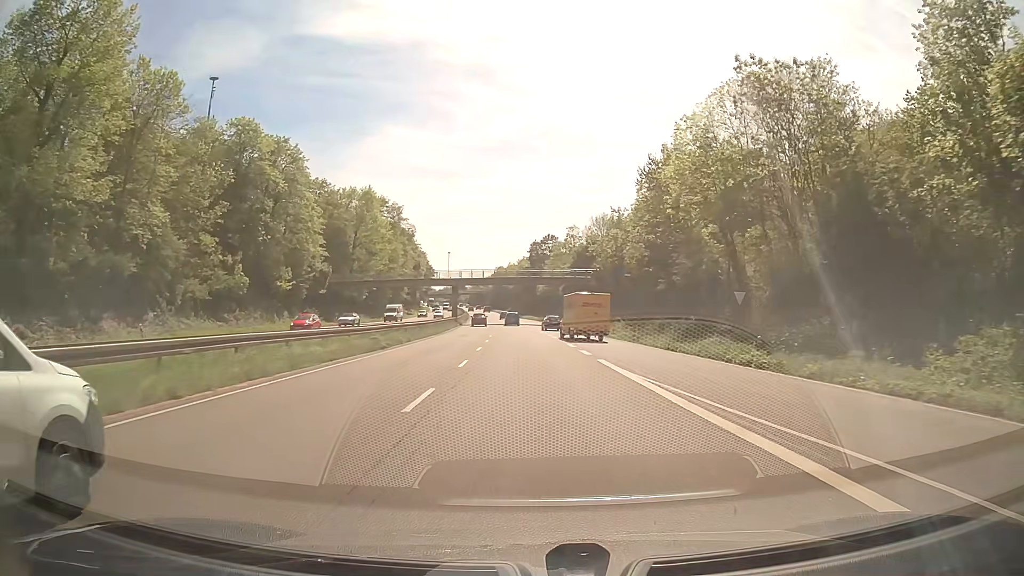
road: trunk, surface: asphalt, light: Day
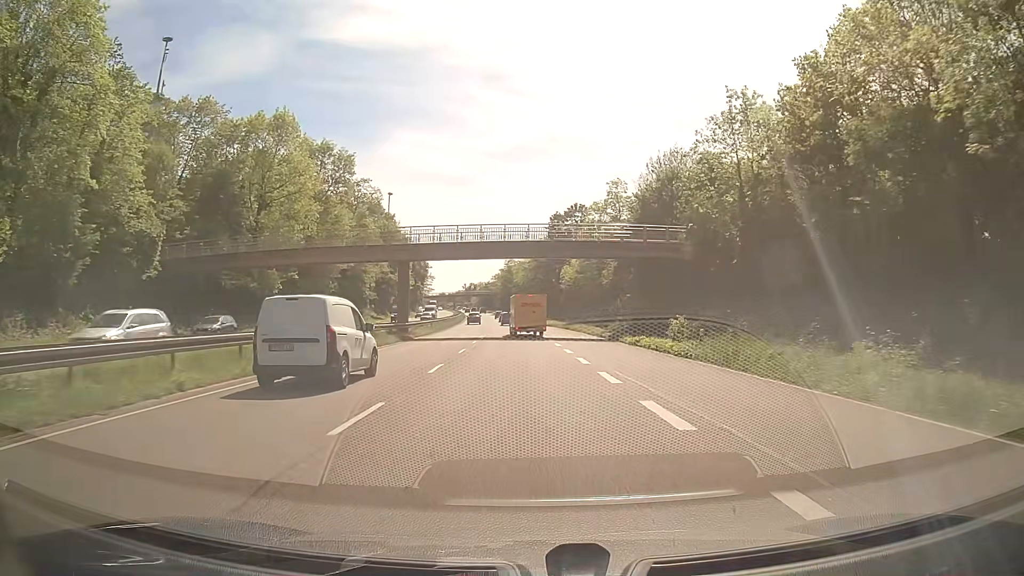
(-0.5, +46.9) m; -2°
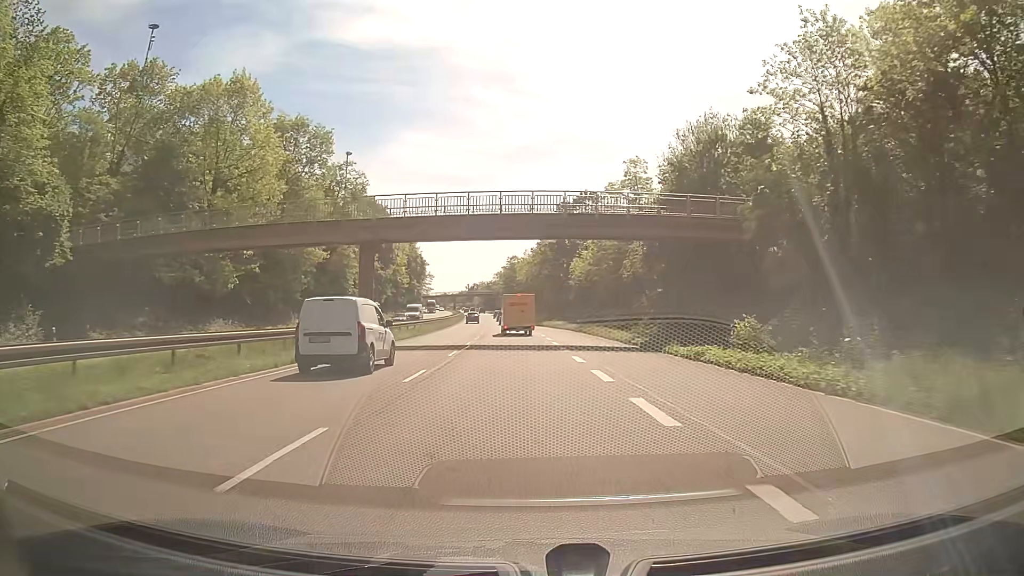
(0.0, +11.8) m; +1°
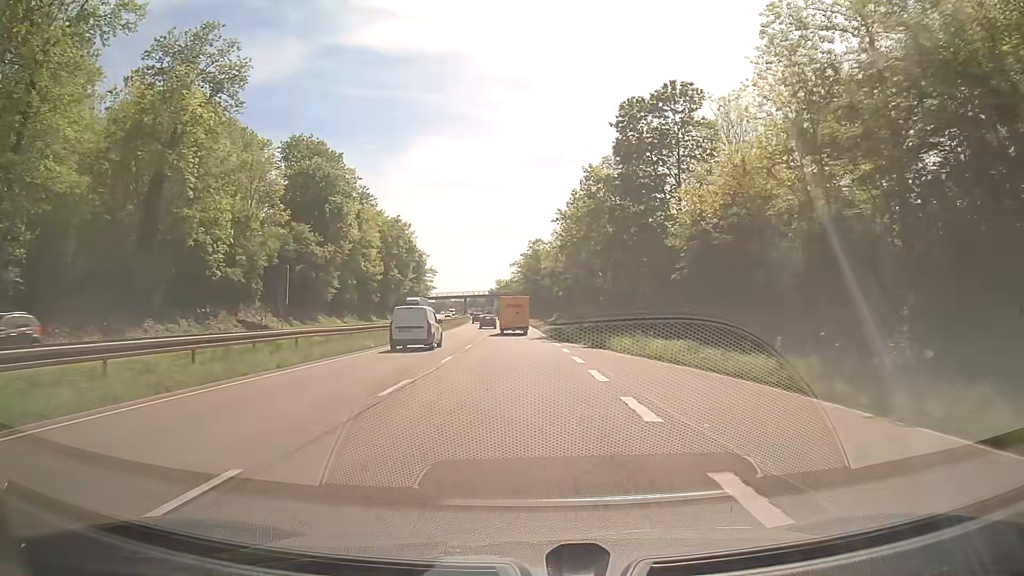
(-1.4, +47.2) m; -3°
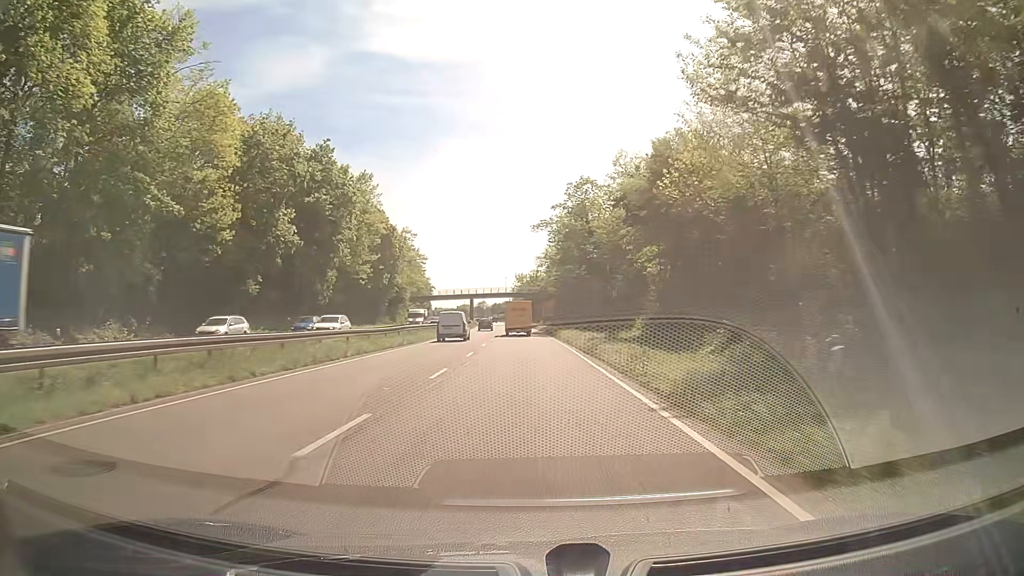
(-1.1, +59.0) m; -3°
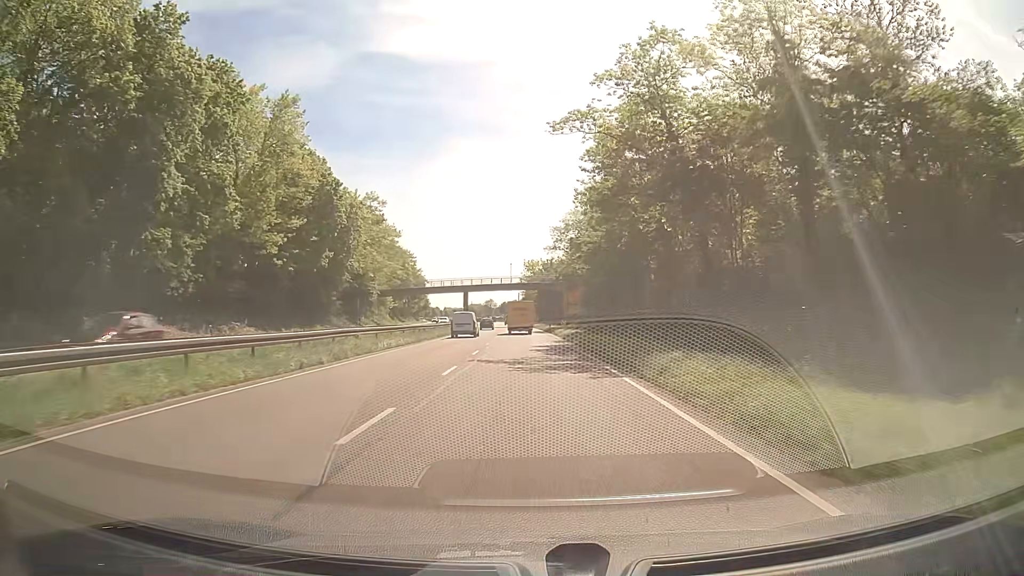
(-0.1, +35.2) m; 0°
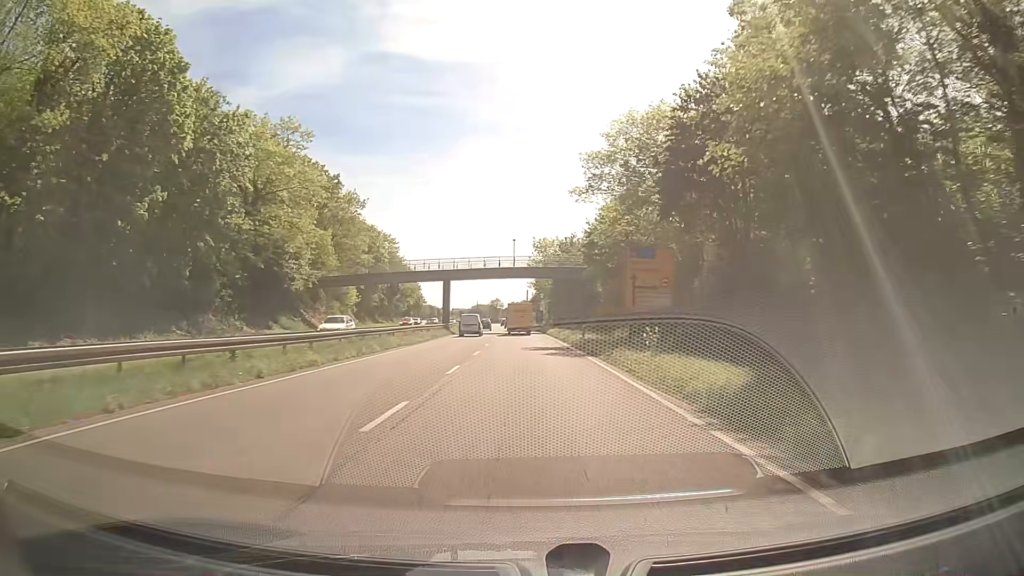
(-0.3, +35.1) m; -1°
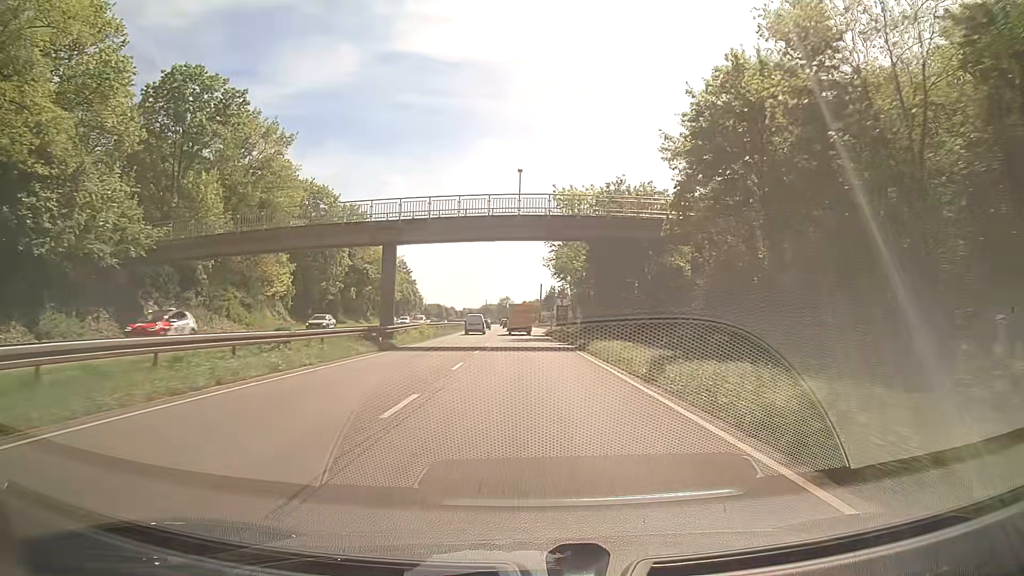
(-0.4, +34.9) m; -1°
(0, +10) (0, +20) (0, +30) (0, +40) (-1, +50) (-1, +60) (-1, +70) (-1, +80) (-1, +90) (-1, +100) m
